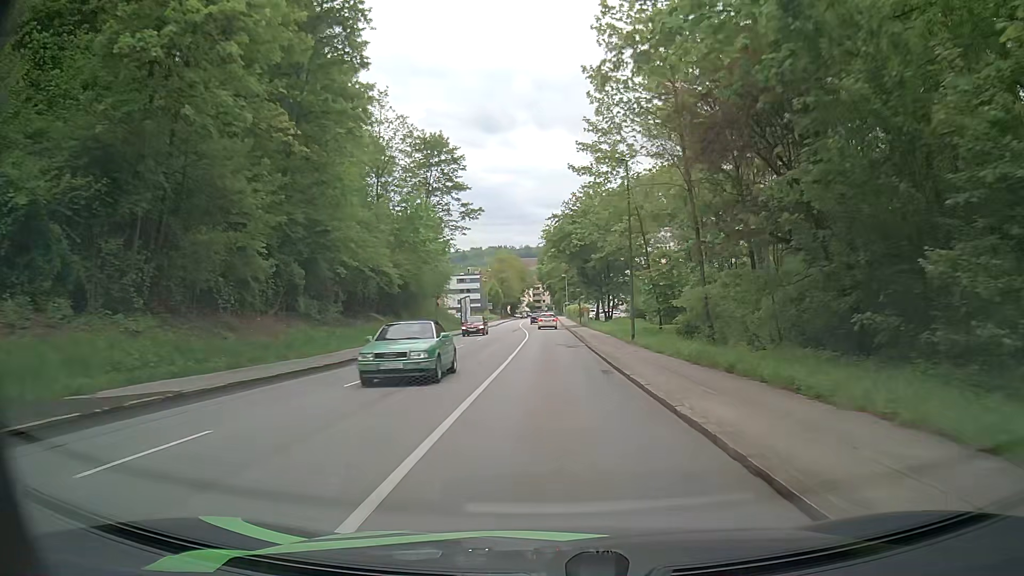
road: tertiary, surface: asphalt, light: Day
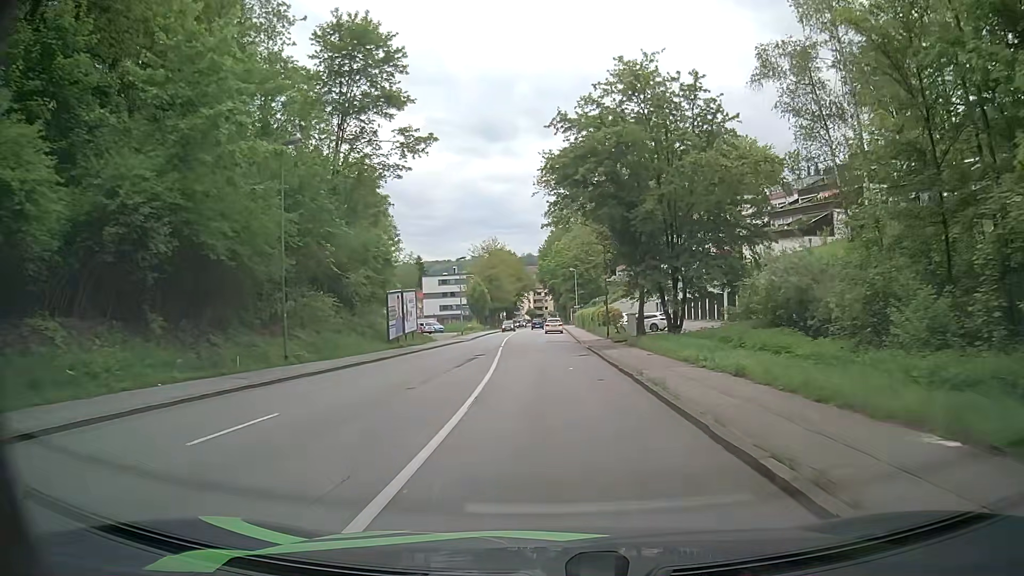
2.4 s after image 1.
(-0.7, +34.1) m; -2°
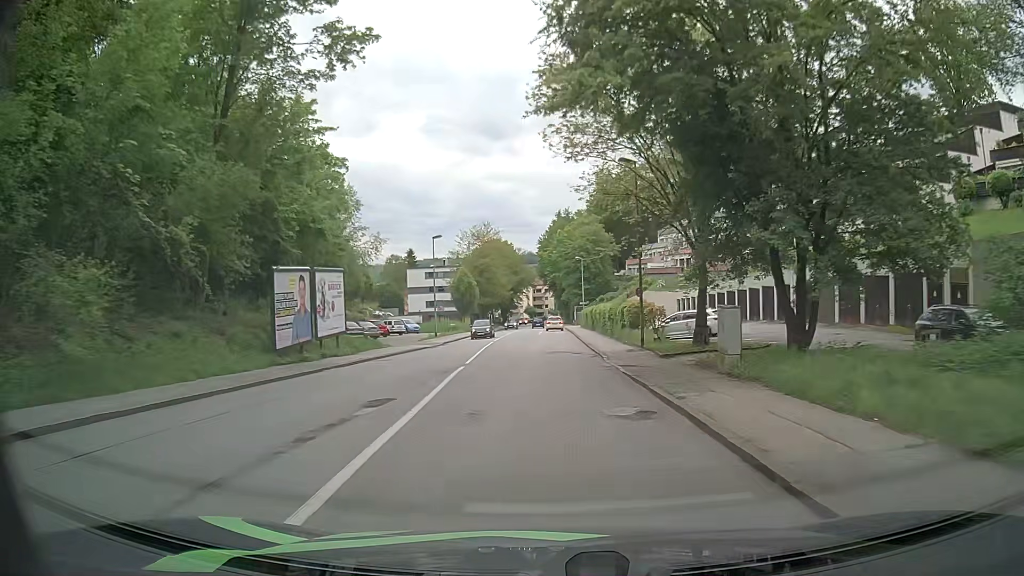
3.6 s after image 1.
(+0.1, +16.7) m; 0°
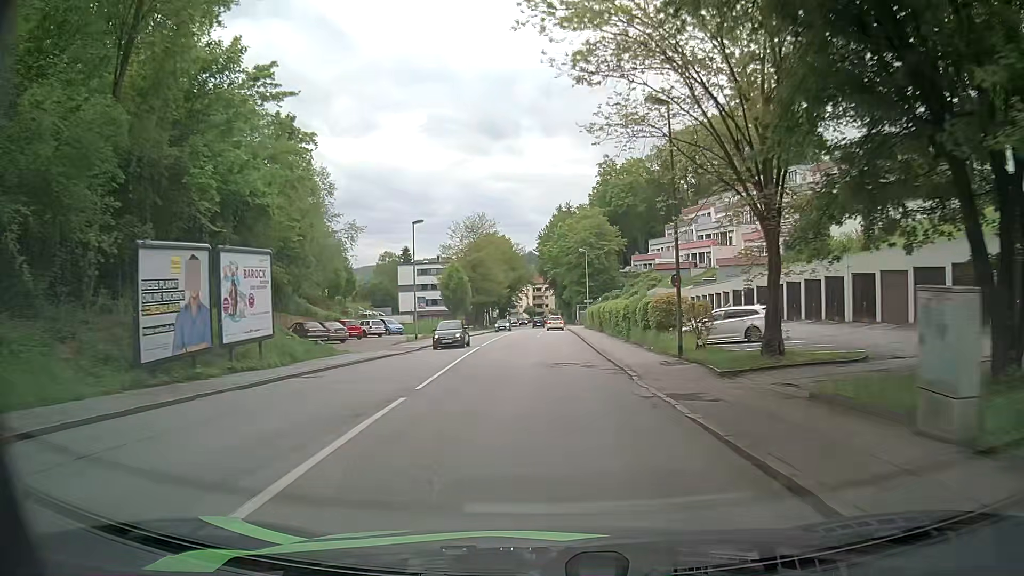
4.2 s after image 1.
(+0.1, +8.3) m; +1°
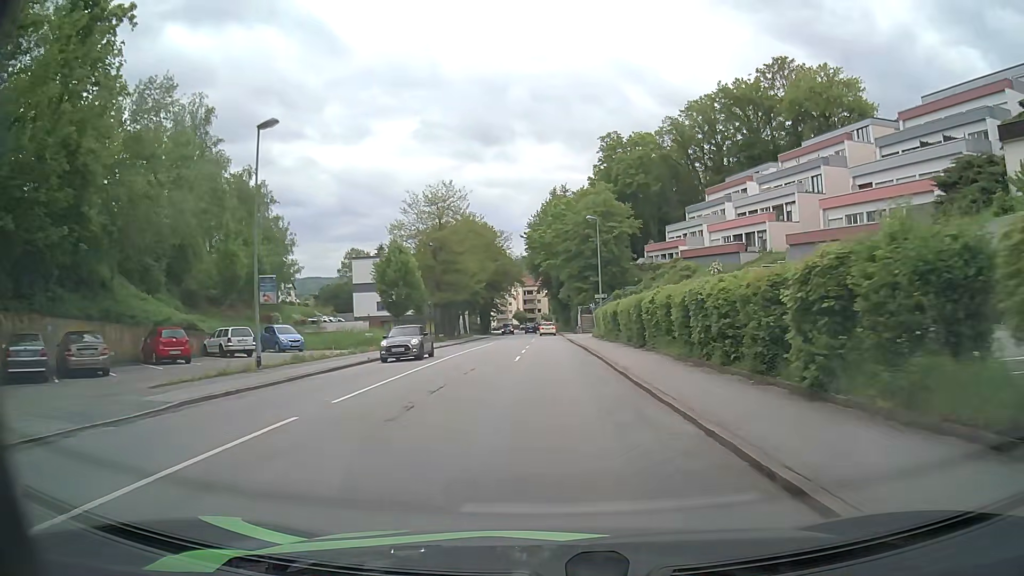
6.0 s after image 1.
(0.0, +25.1) m; 0°
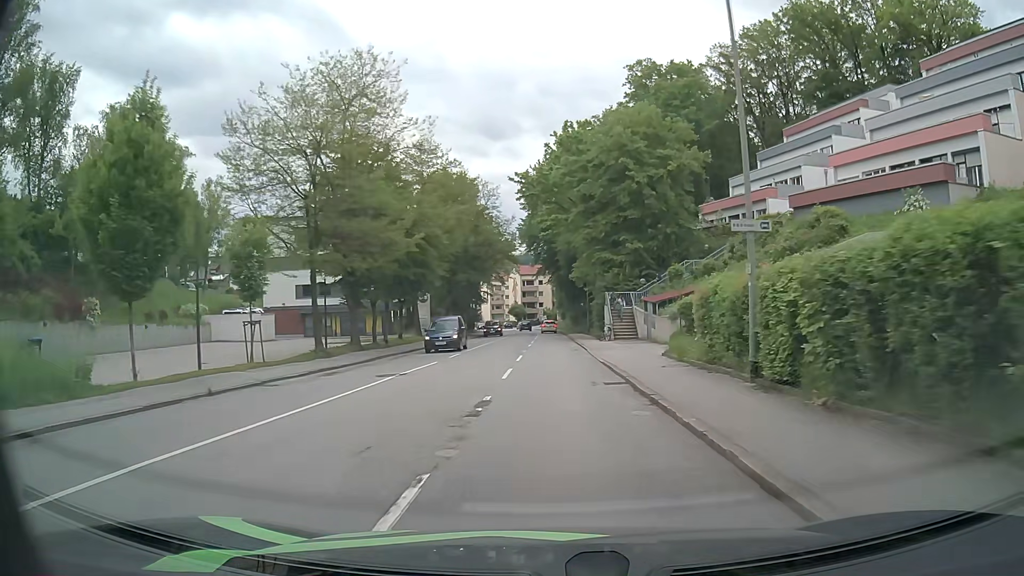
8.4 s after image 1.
(+0.2, +33.3) m; 0°
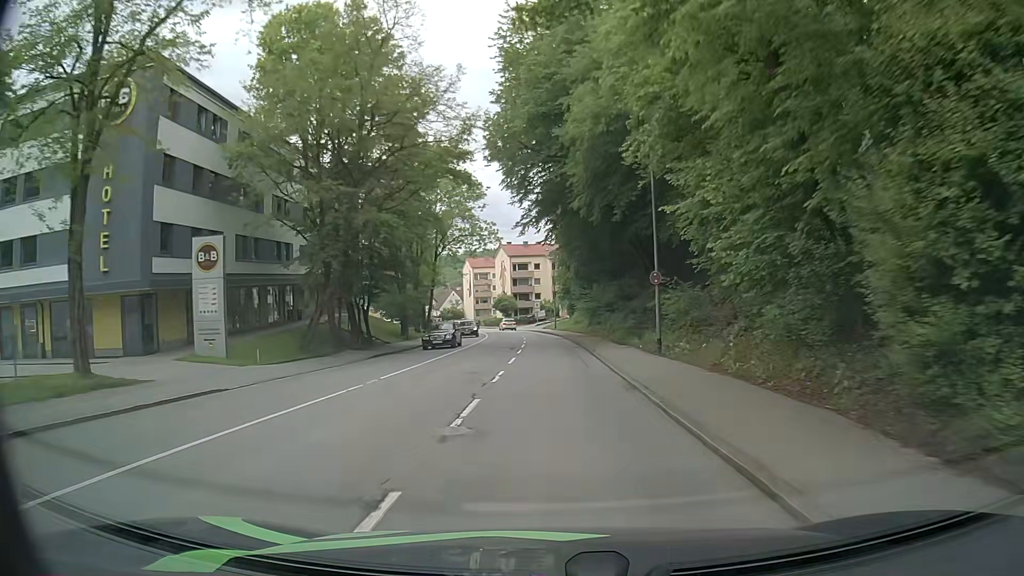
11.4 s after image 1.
(+0.3, +40.9) m; 0°
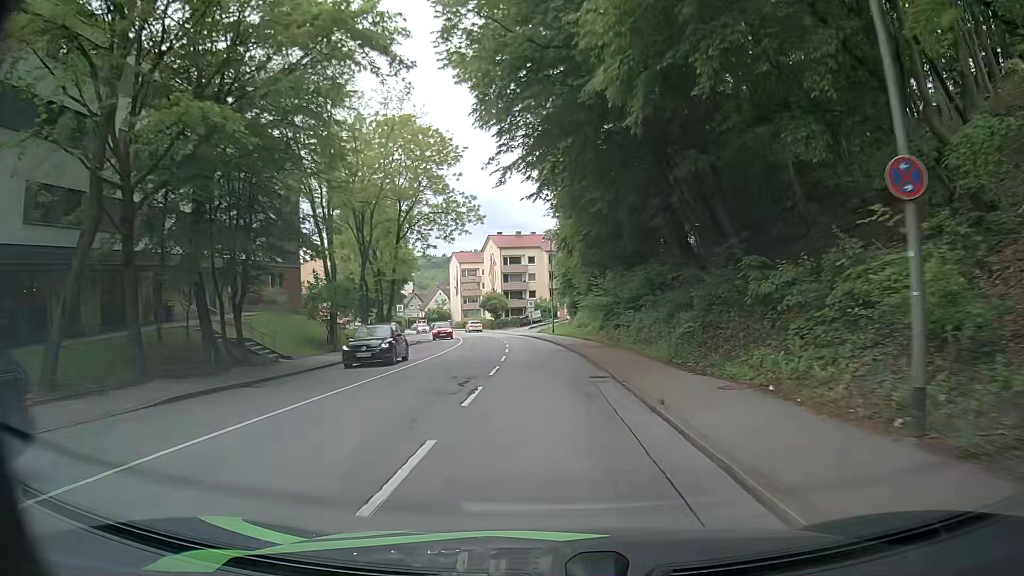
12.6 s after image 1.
(0.0, +16.2) m; +1°
(0, +10) (0, +20) (-1, +30) (-1, +40) (-2, +50) (-3, +60) (-5, +70) (-7, +80) (-9, +89) (-12, +99) m
